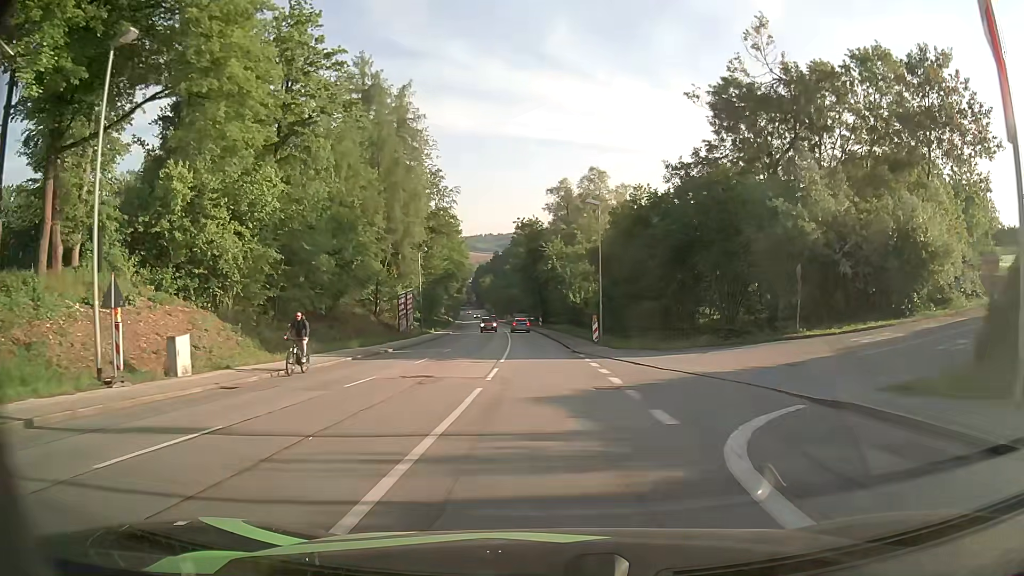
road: tertiary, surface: asphalt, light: Day
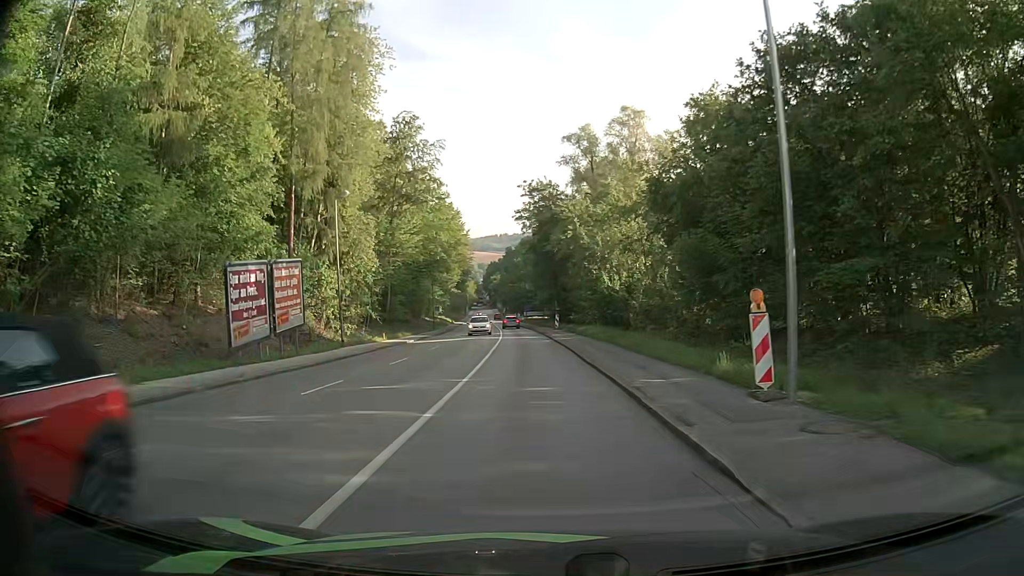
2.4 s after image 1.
(-0.3, +28.8) m; -1°
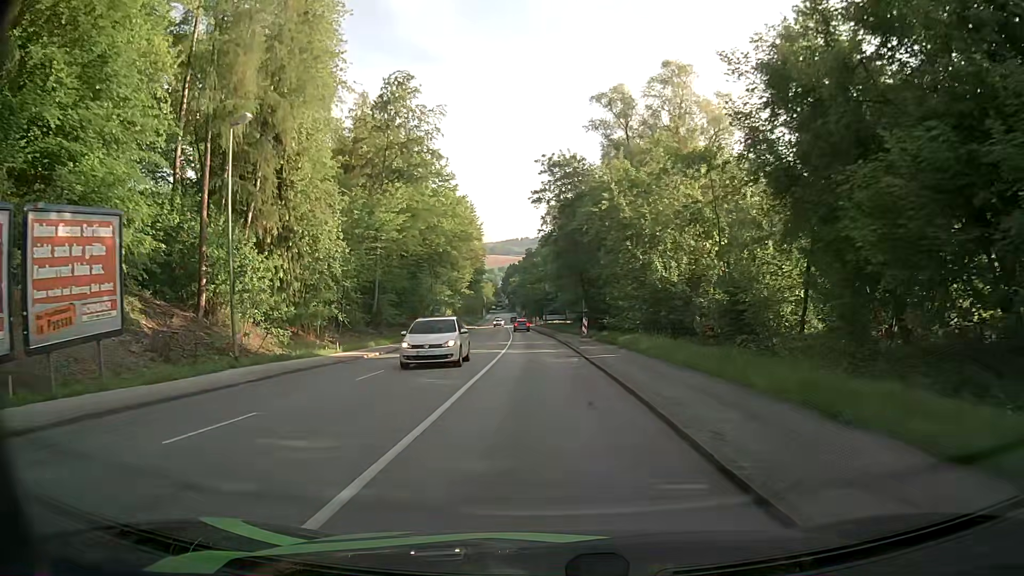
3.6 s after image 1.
(-0.4, +14.7) m; -3°
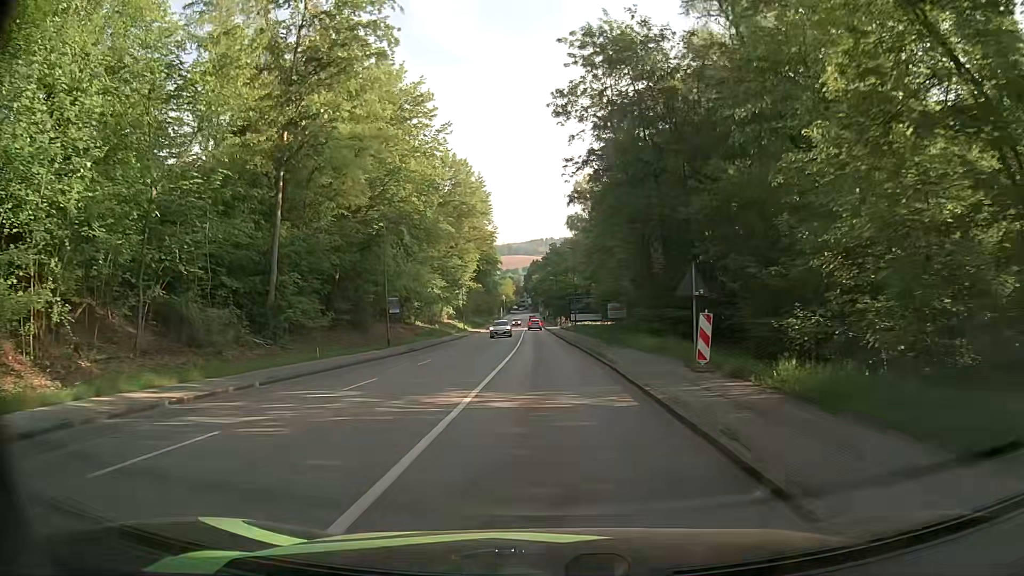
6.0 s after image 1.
(-0.2, +29.1) m; -1°
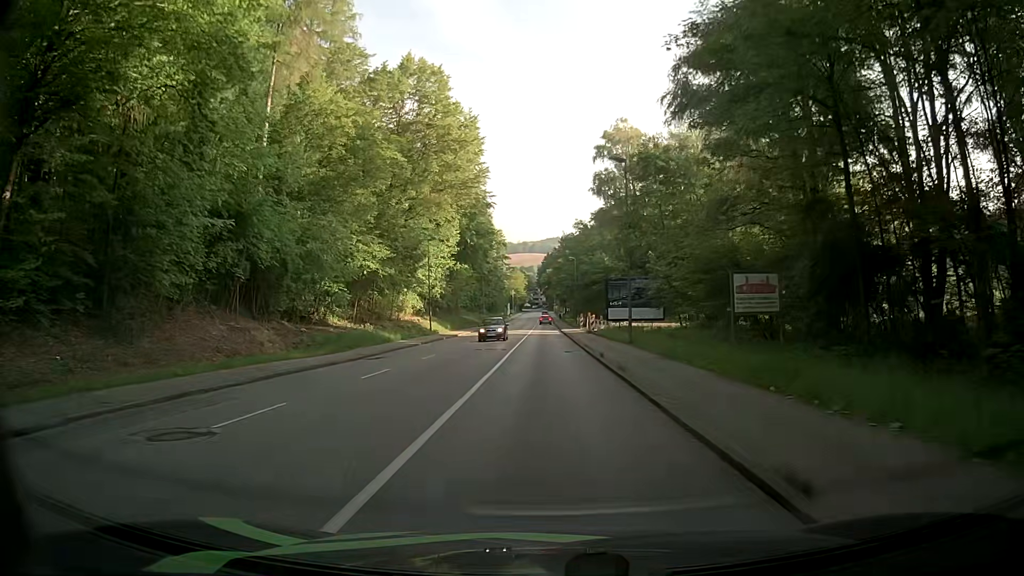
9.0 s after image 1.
(-0.6, +35.0) m; 0°
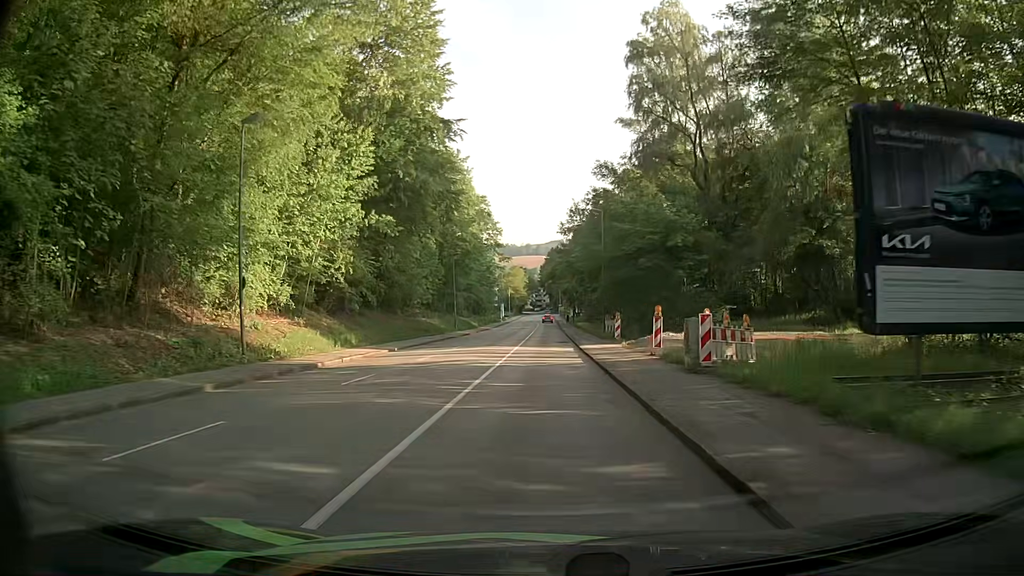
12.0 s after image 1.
(-1.0, +36.5) m; -1°
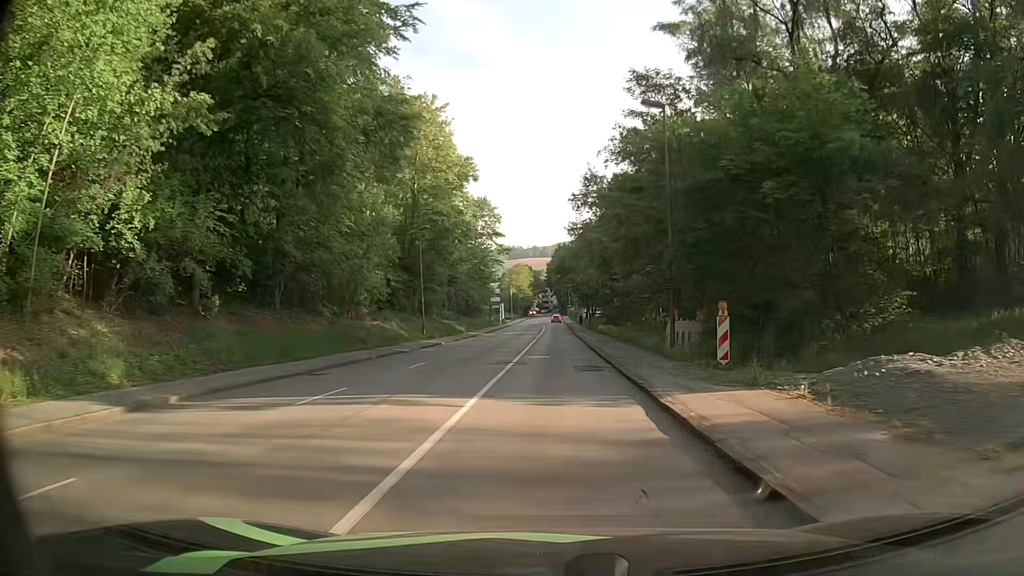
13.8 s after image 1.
(-0.3, +21.8) m; -1°
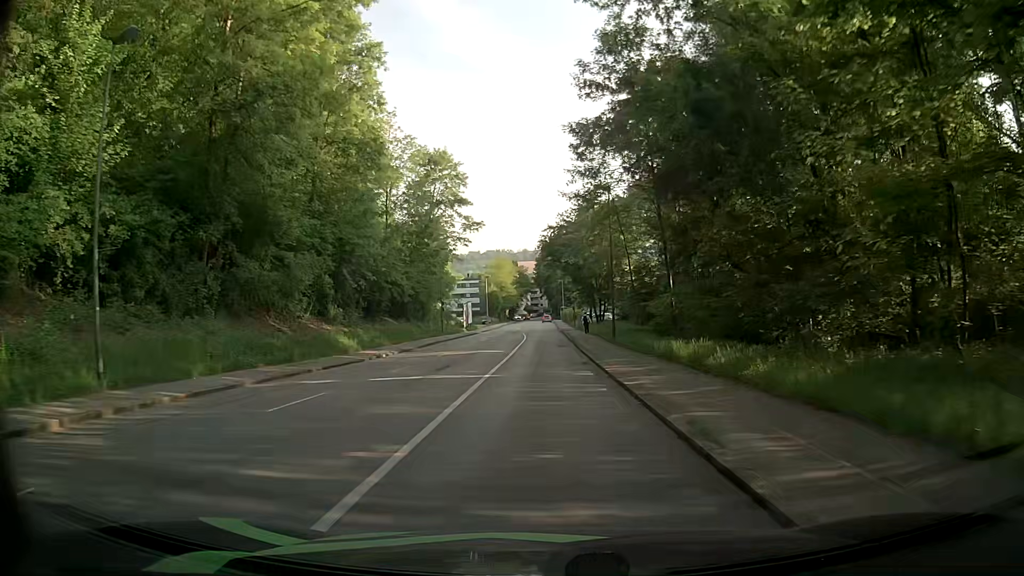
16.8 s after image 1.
(+0.3, +36.0) m; +1°
(0, +10) (0, +20) (0, +30) (0, +40) (-1, +50) (-1, +60) (-1, +70) (-1, +80) (-1, +90) (-1, +100) m
